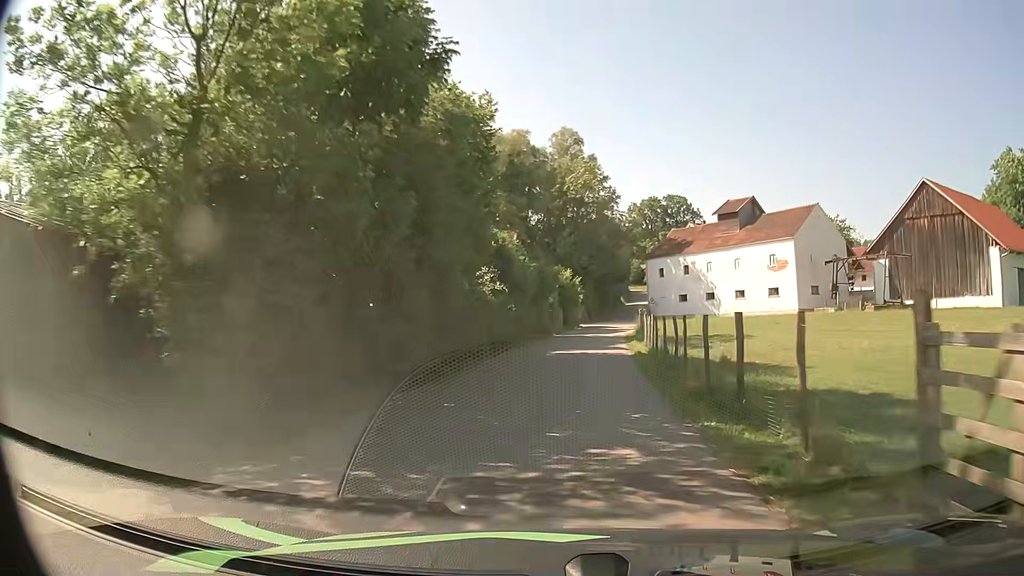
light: Day
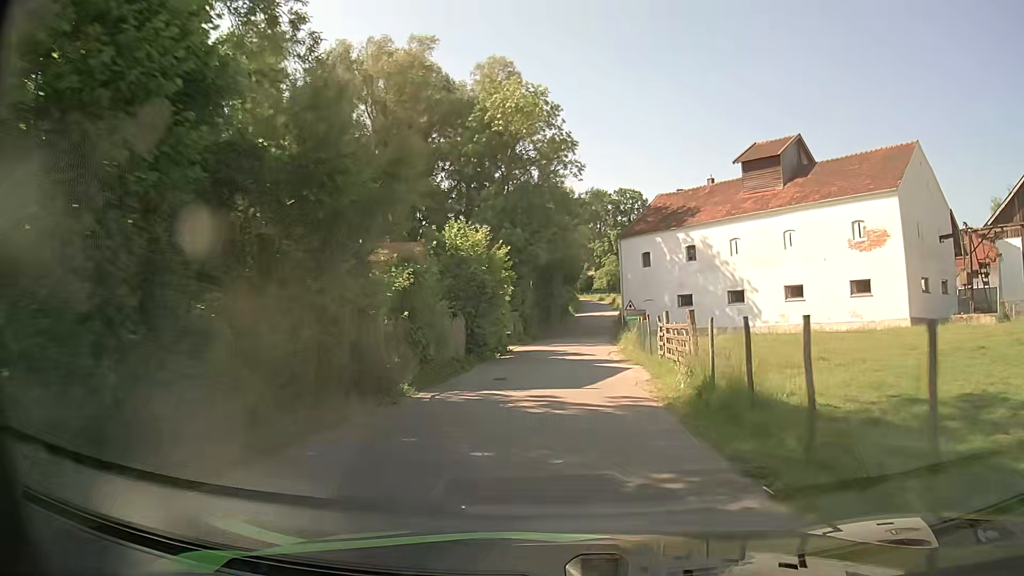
(+1.5, +30.0) m; +5°
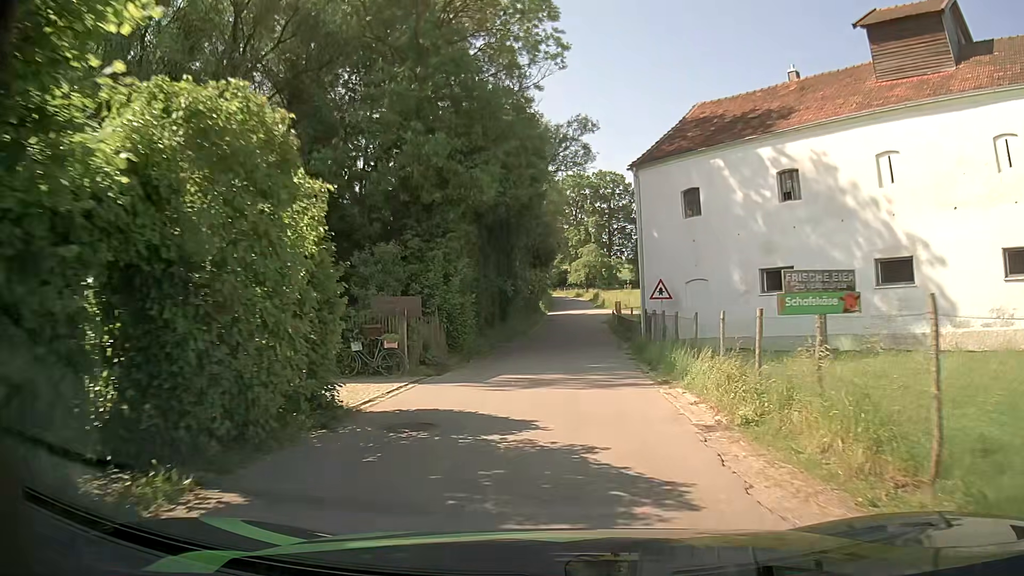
(+0.6, +22.5) m; +3°
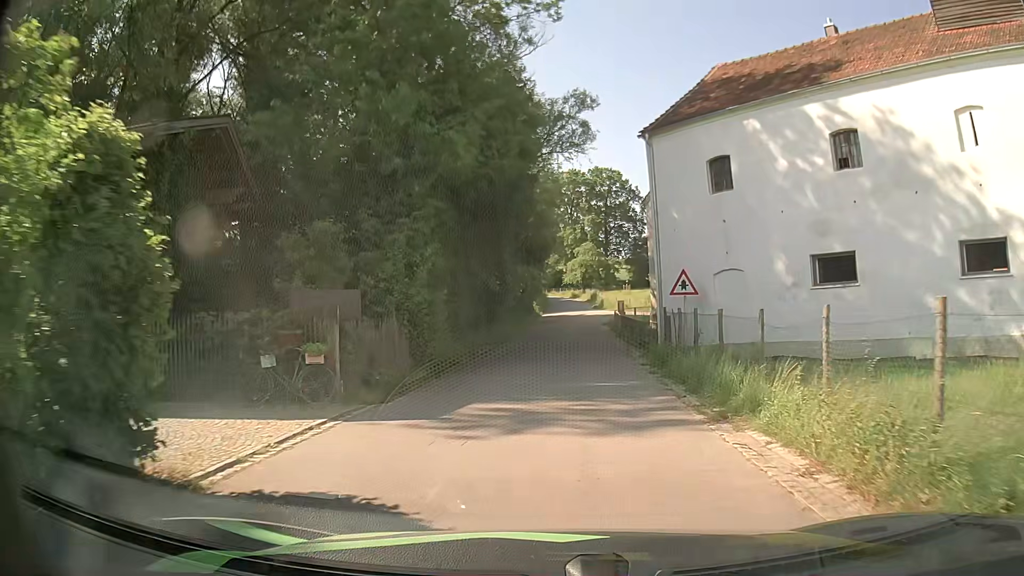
(0.0, +4.9) m; +1°
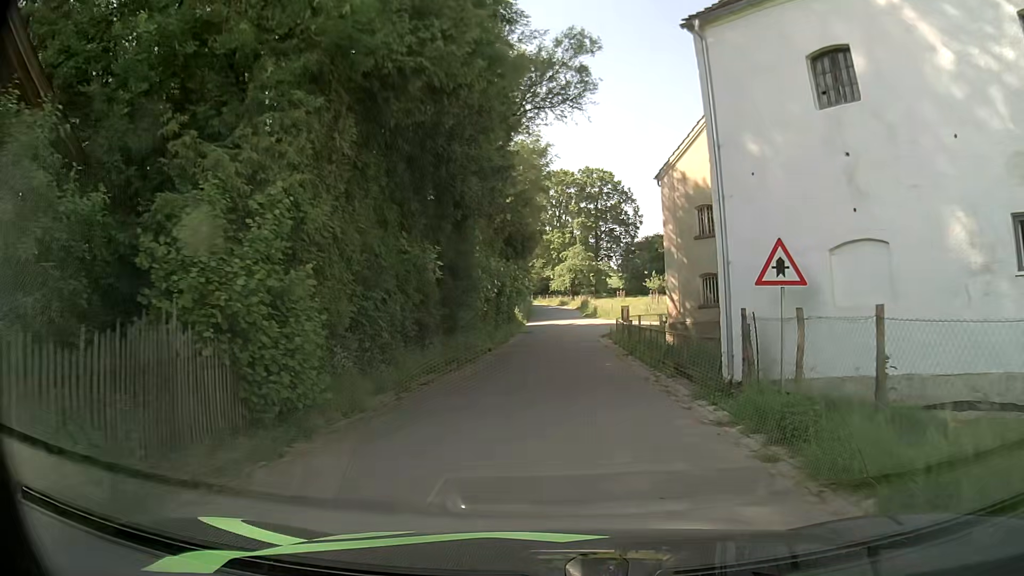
(0.0, +8.8) m; +1°
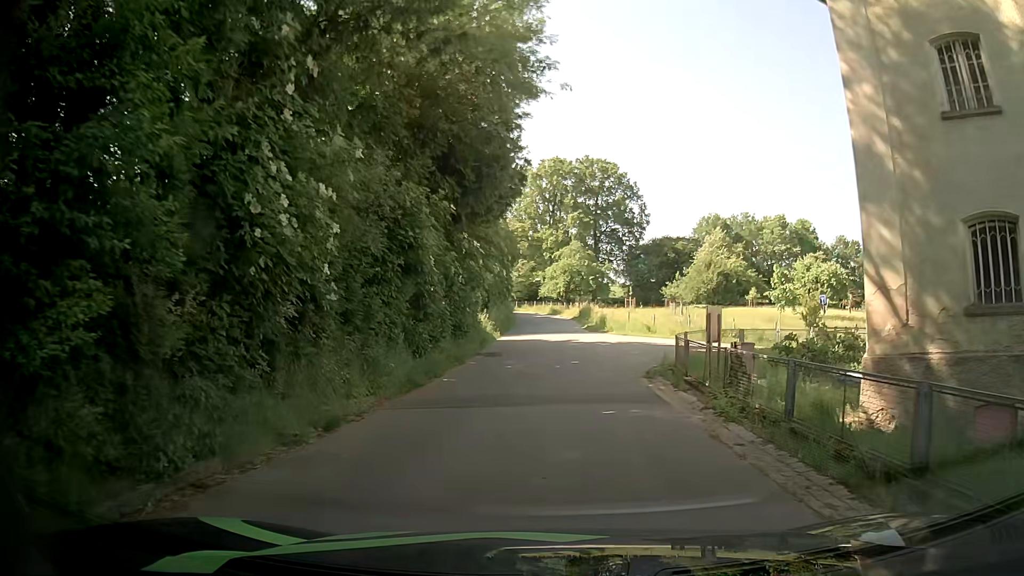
(0.0, +18.9) m; 0°
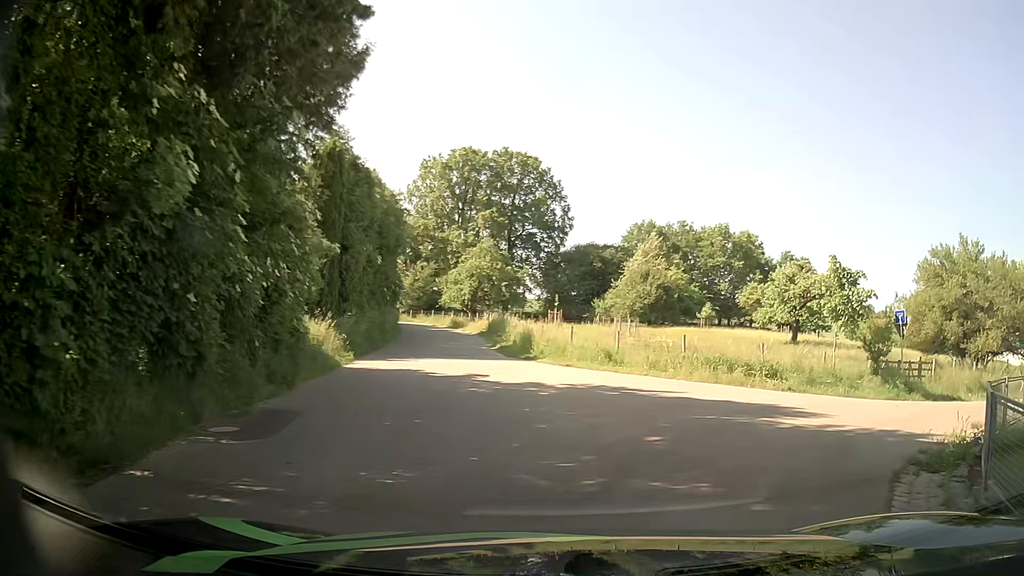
(+0.2, +15.2) m; +7°
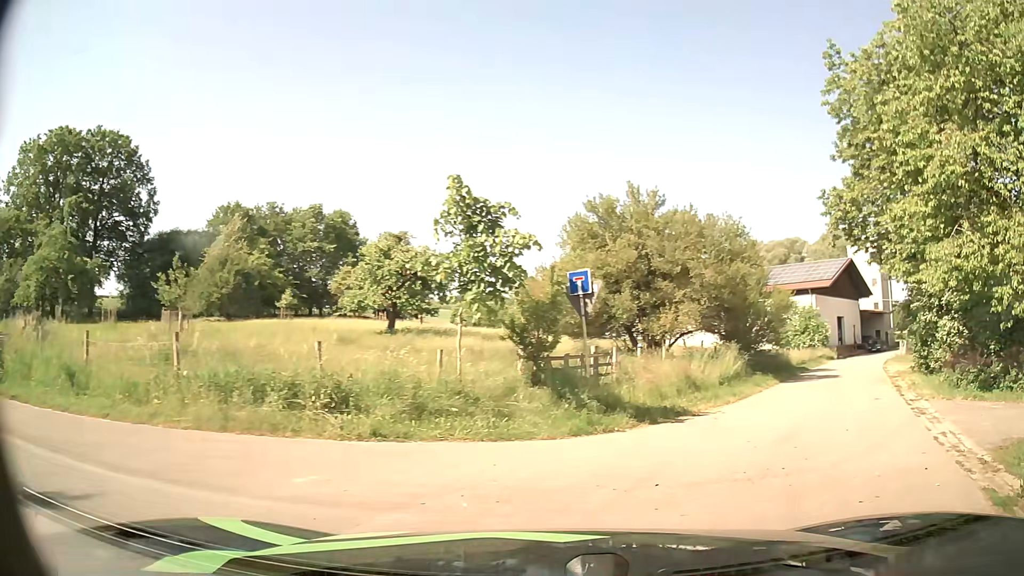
(+2.6, +9.2) m; +34°
(+3, +9) (+7, +18) (+12, +27) (+17, +36) (+22, +45) (+27, +53) (+33, +61) (+40, +68) (+47, +76) (+53, +83) m
